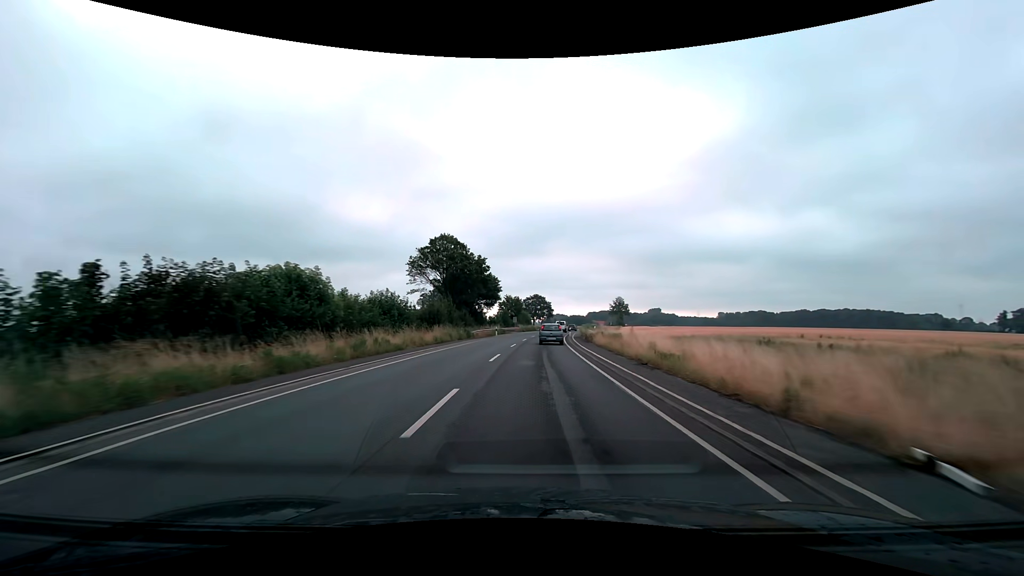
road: secondary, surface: asphalt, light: Day
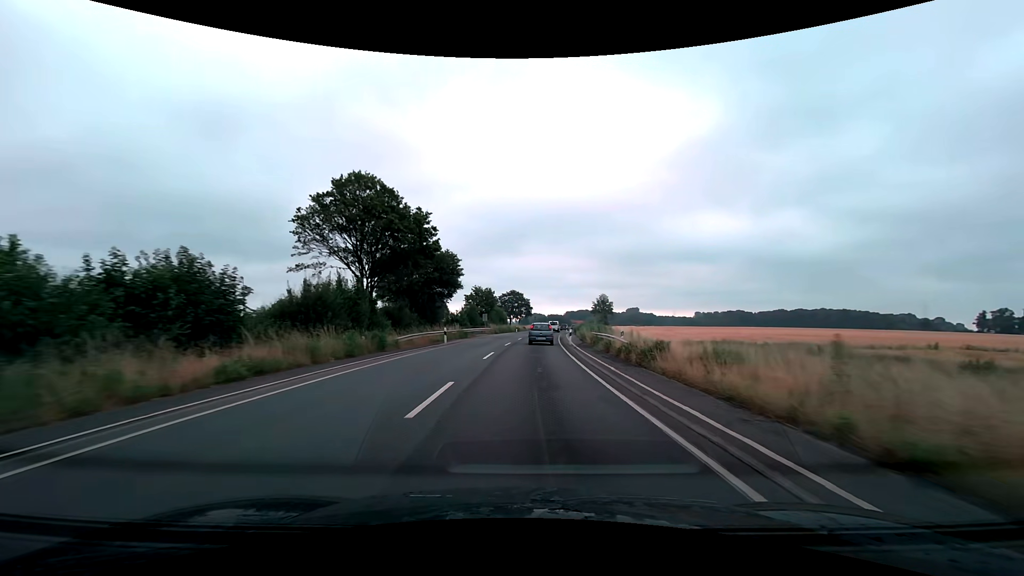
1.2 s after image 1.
(+0.4, +22.7) m; +2°
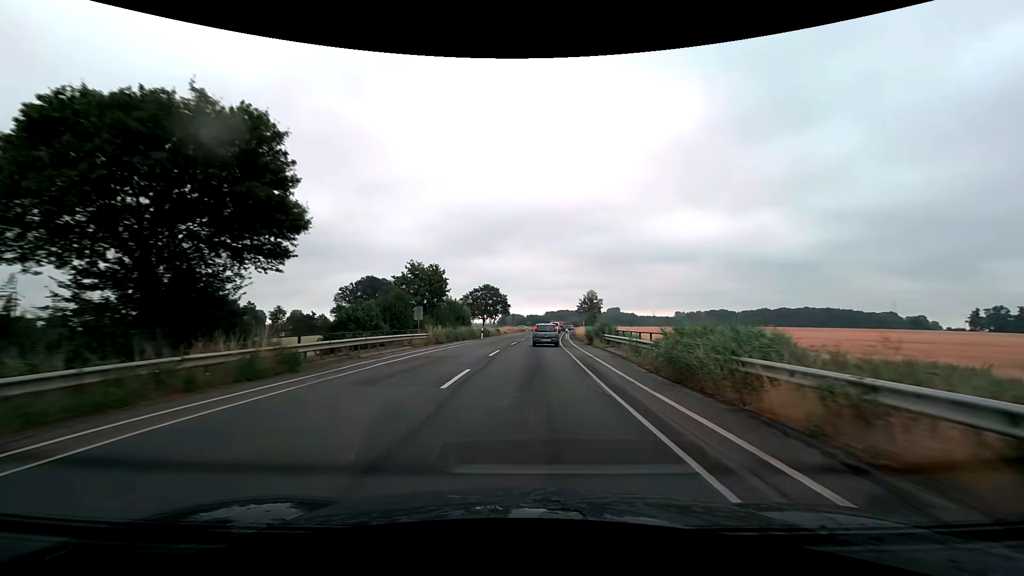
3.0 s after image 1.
(+0.9, +32.5) m; +3°
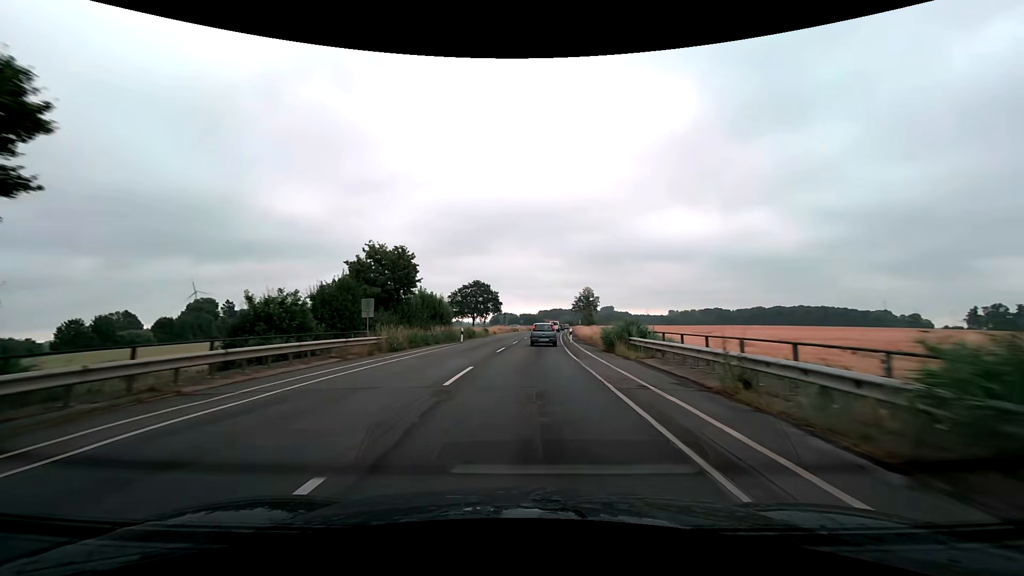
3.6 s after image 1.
(+0.1, +10.5) m; +1°
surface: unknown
(0, +10) (0, +20) (+1, +30) (+1, +40) (+2, +50) (+3, +60) (+3, +70) (+4, +80) (+5, +90) (+6, +100) m
